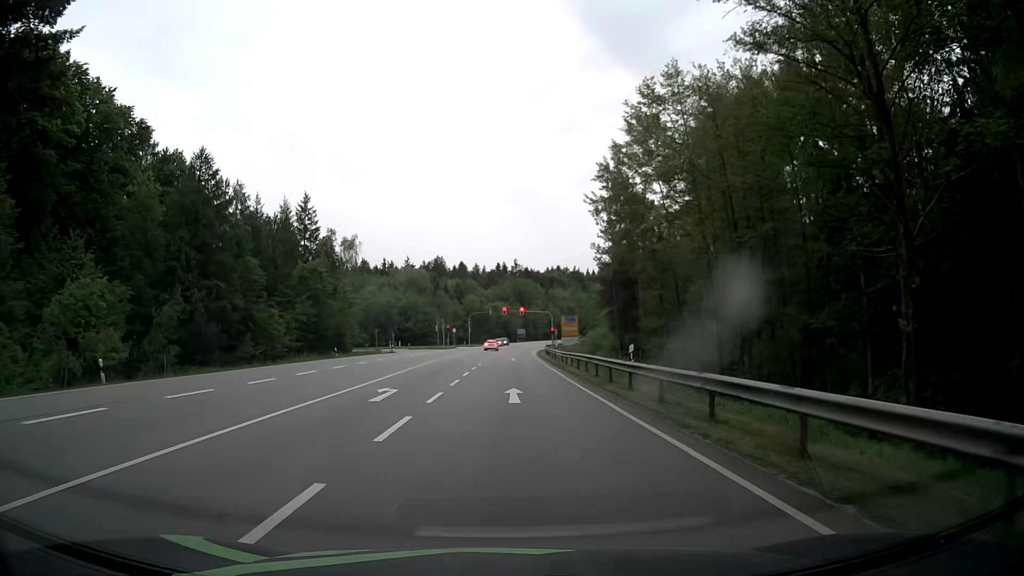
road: secondary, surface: asphalt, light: Day
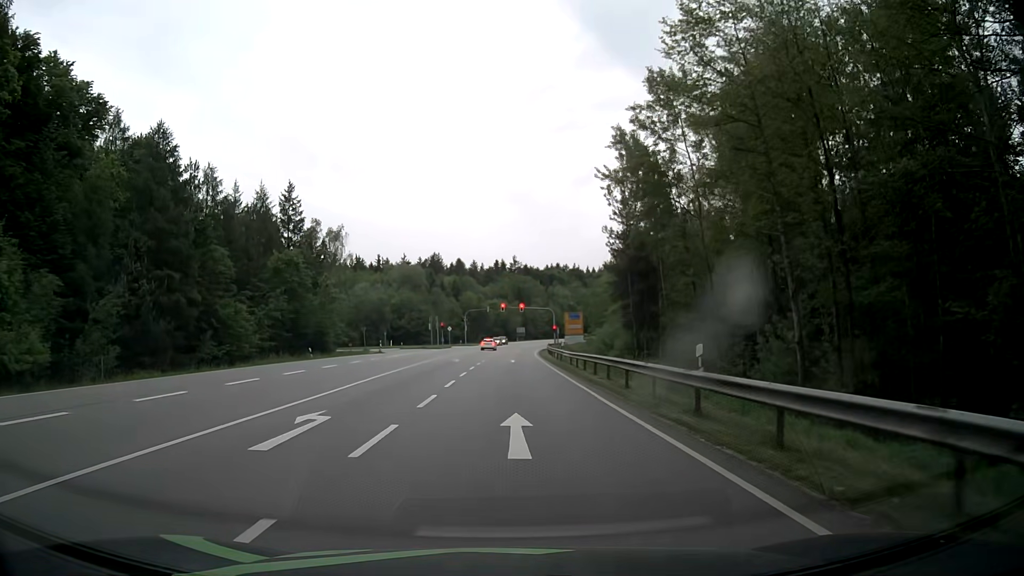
(0.0, +7.3) m; -1°
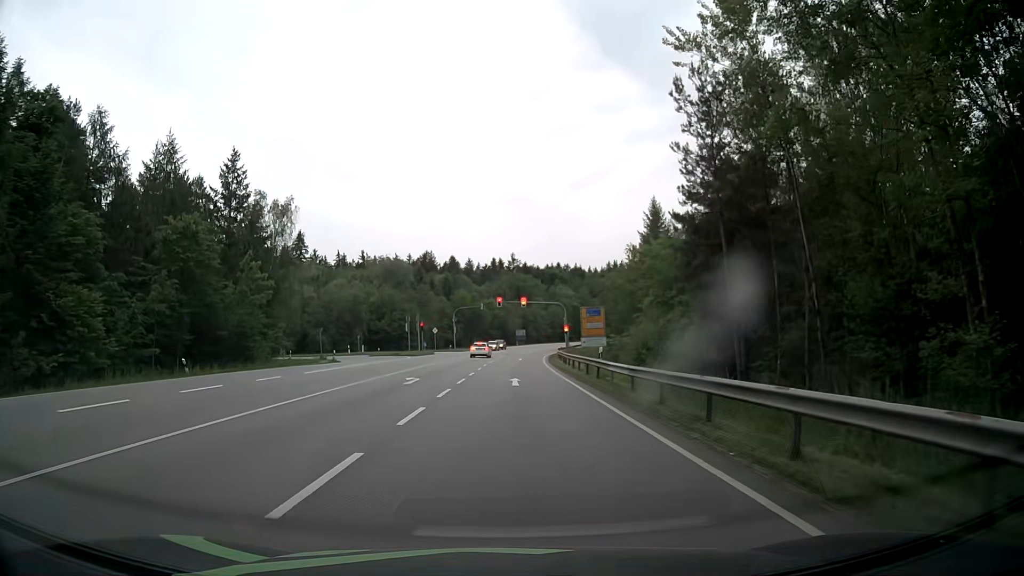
(+0.2, +20.5) m; +1°
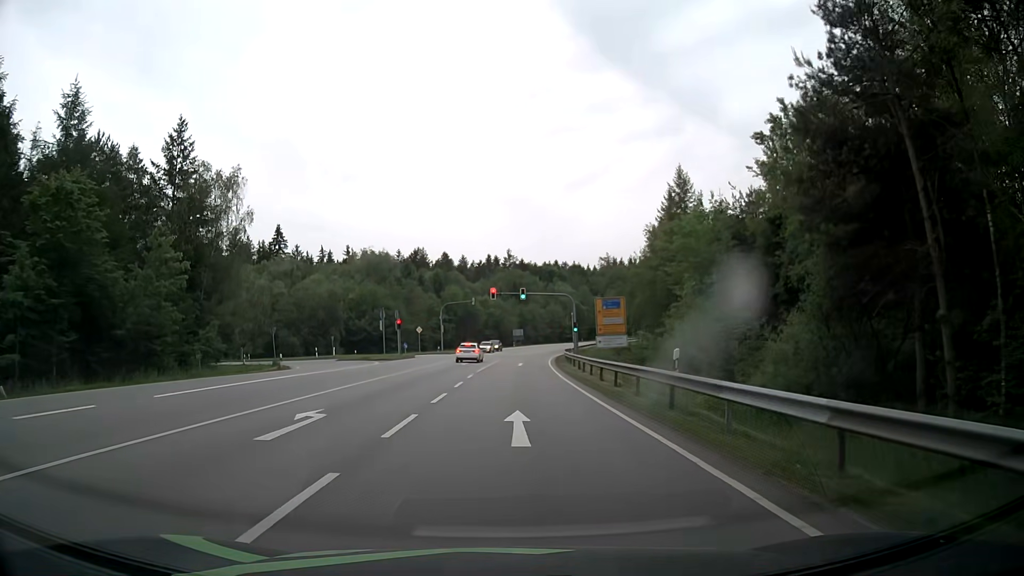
(0.0, +13.3) m; 0°
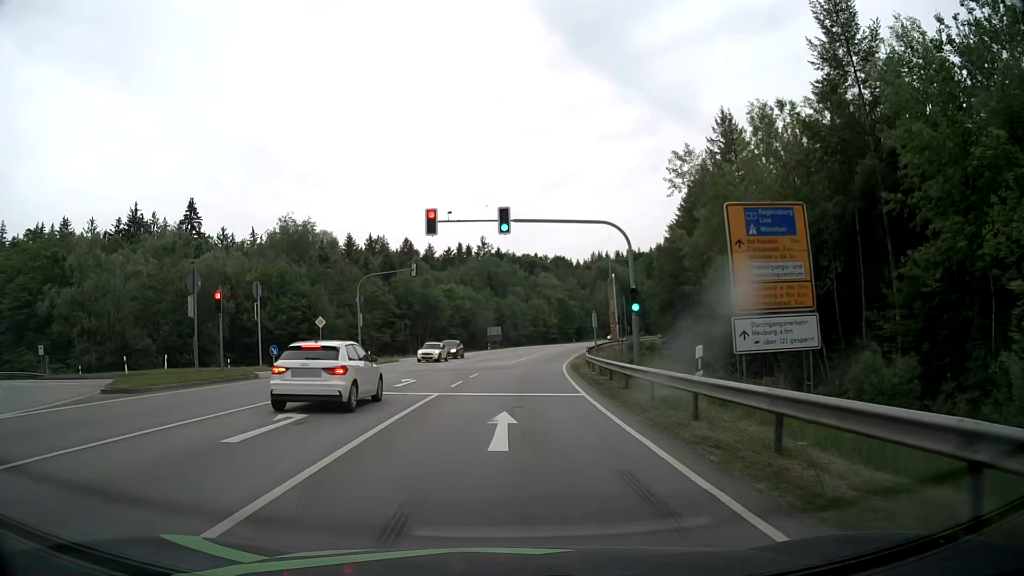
(+0.4, +35.4) m; +2°
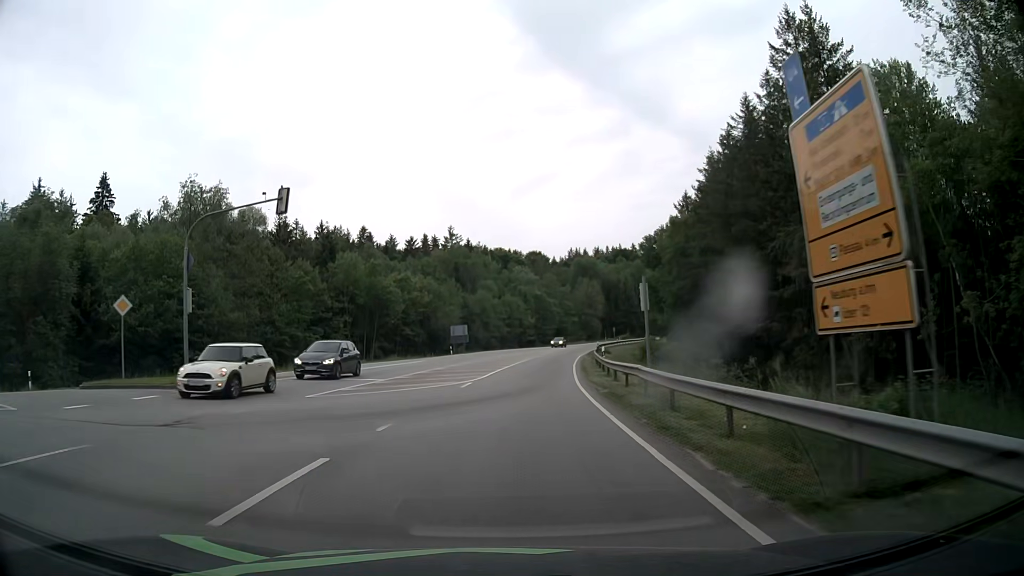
(+0.4, +22.8) m; +2°
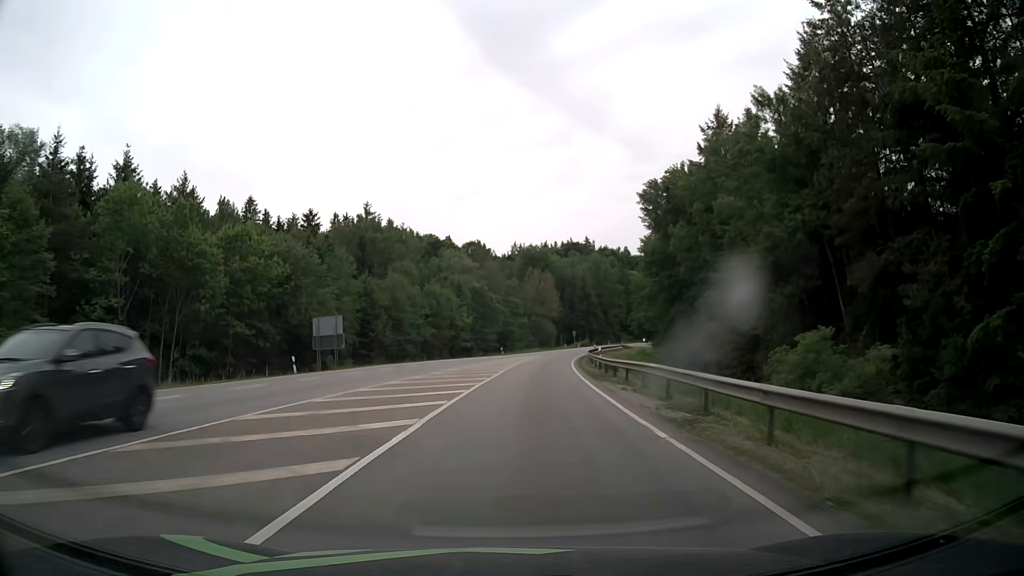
(+1.7, +40.9) m; +5°
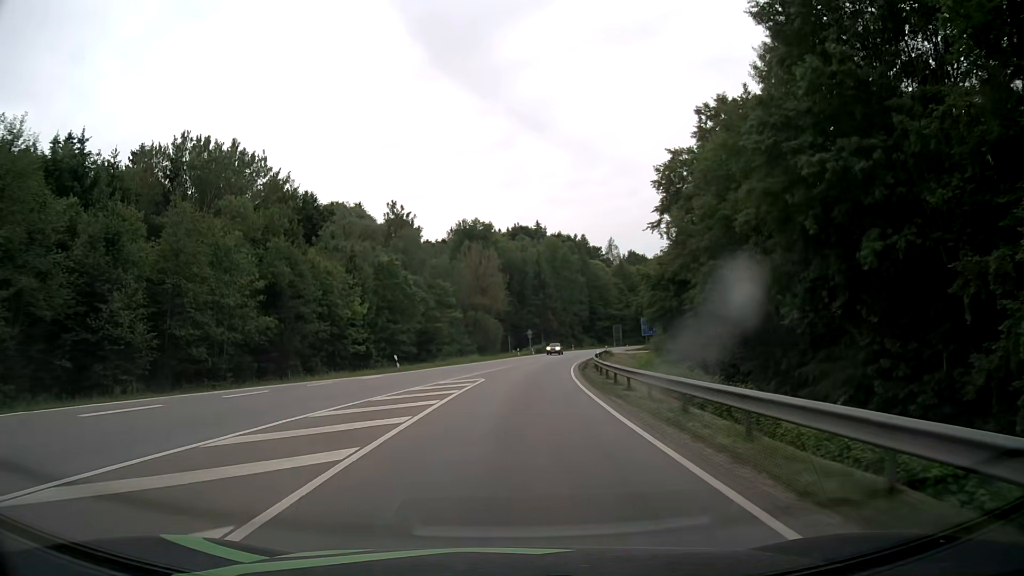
(+2.2, +44.8) m; +5°
(0, +10) (0, +20) (+1, +30) (+2, +40) (+3, +50) (+4, +60) (+6, +70) (+8, +79) (+10, +89) (+12, +99) m
